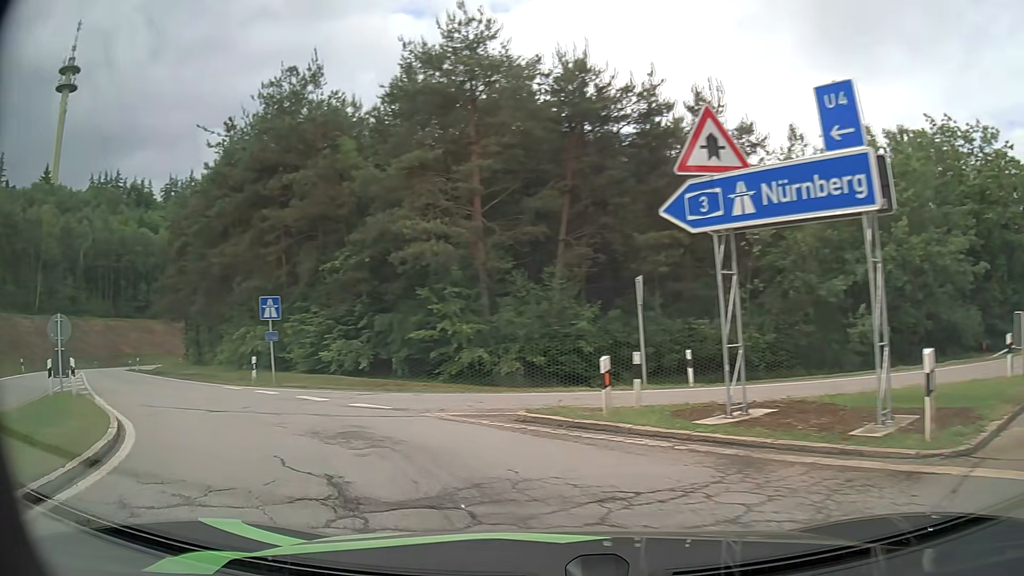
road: motorway_link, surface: asphalt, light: Day
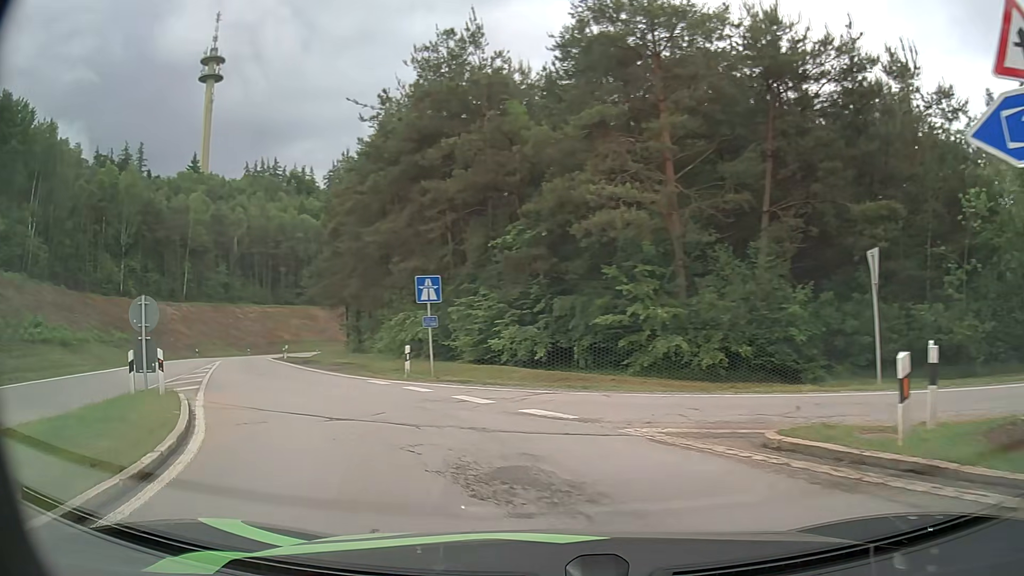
(-0.5, +3.7) m; -15°
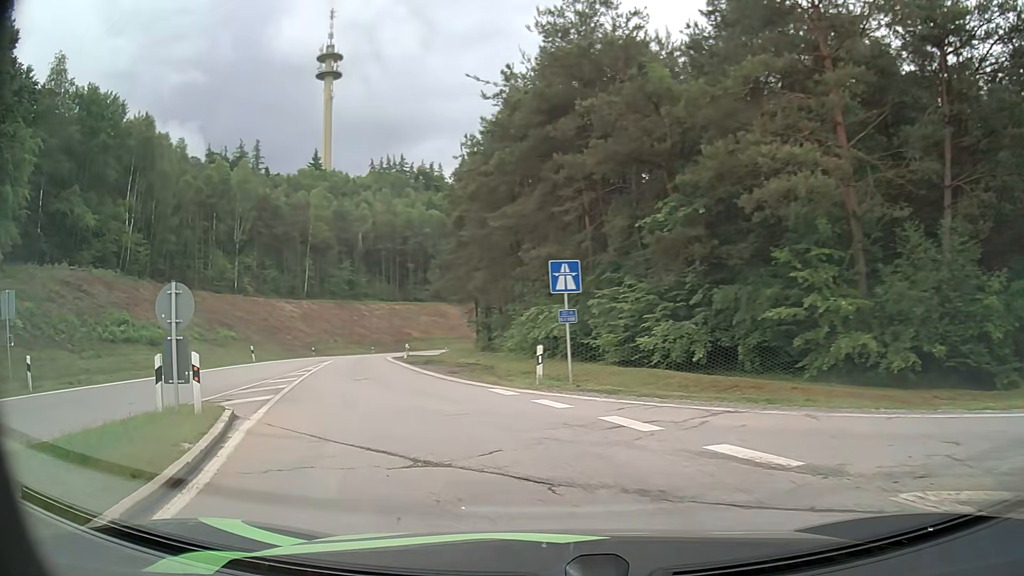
(-0.3, +4.0) m; -10°
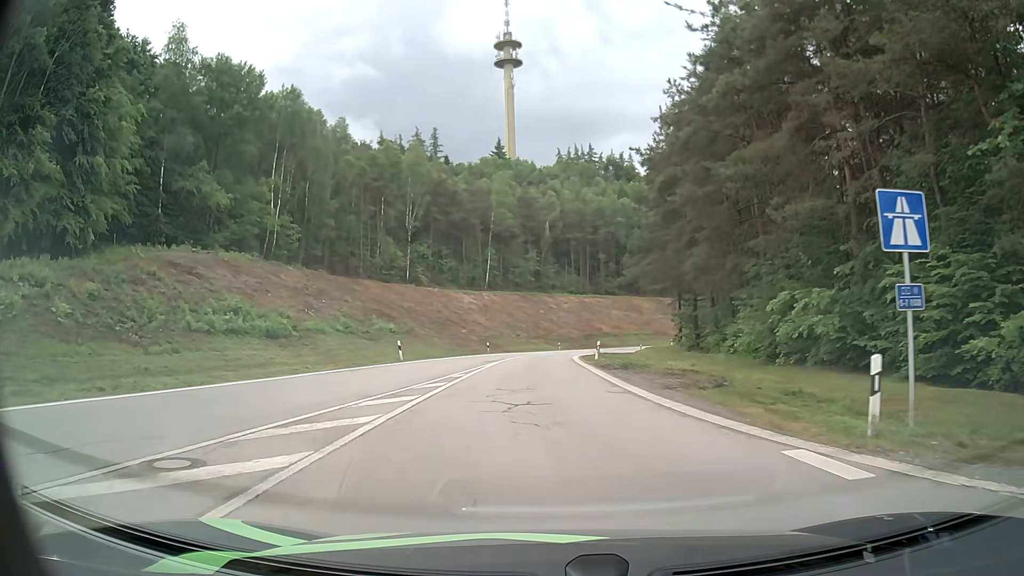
(-1.6, +8.9) m; -17°
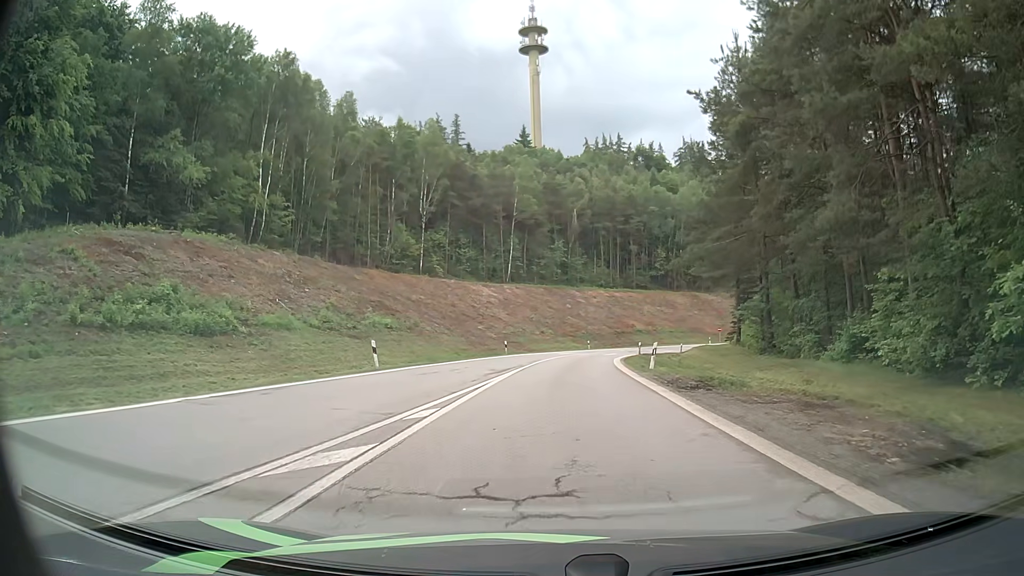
(-0.4, +10.1) m; -2°
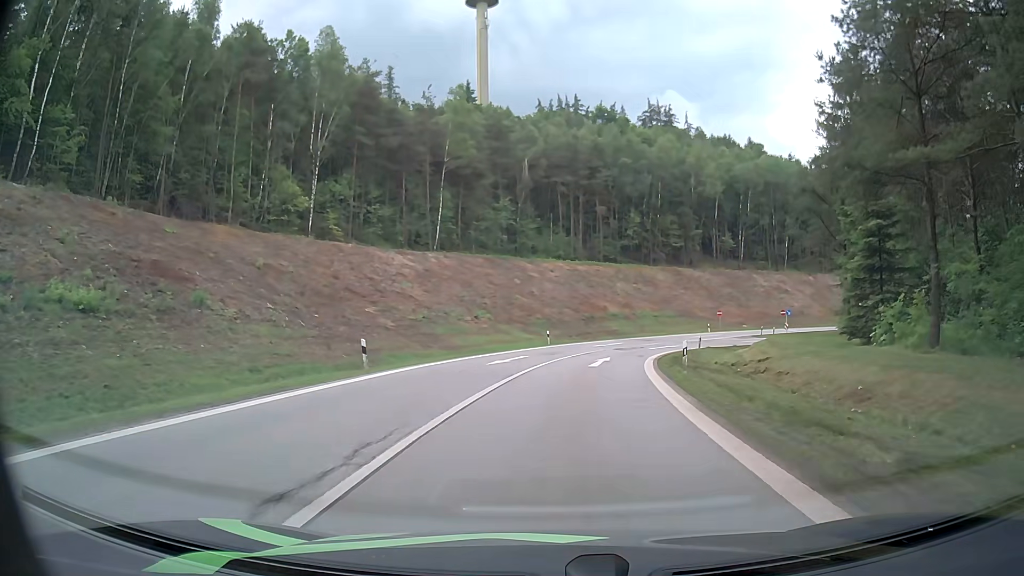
(+0.7, +28.9) m; +3°
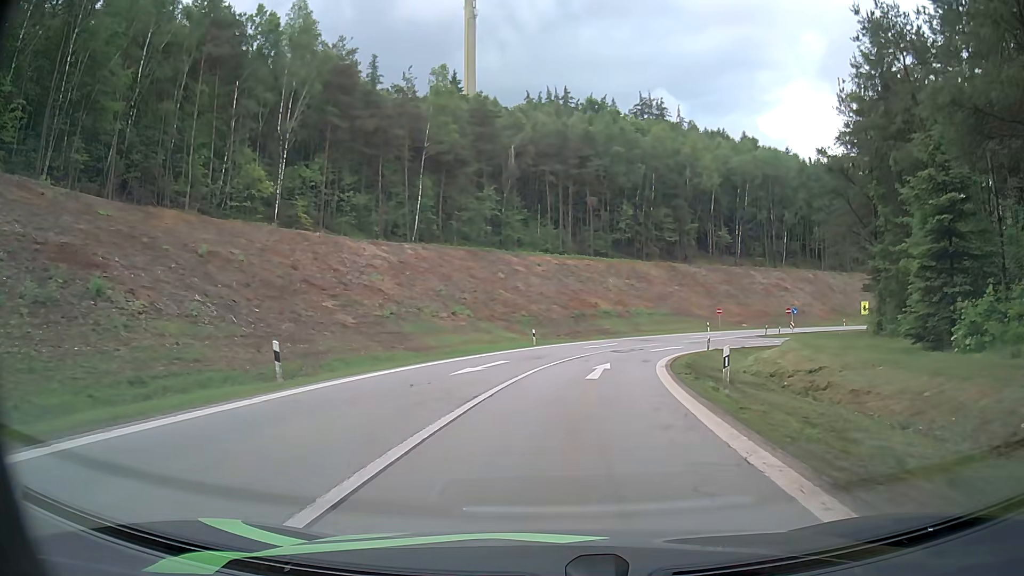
(+0.1, +6.1) m; +2°
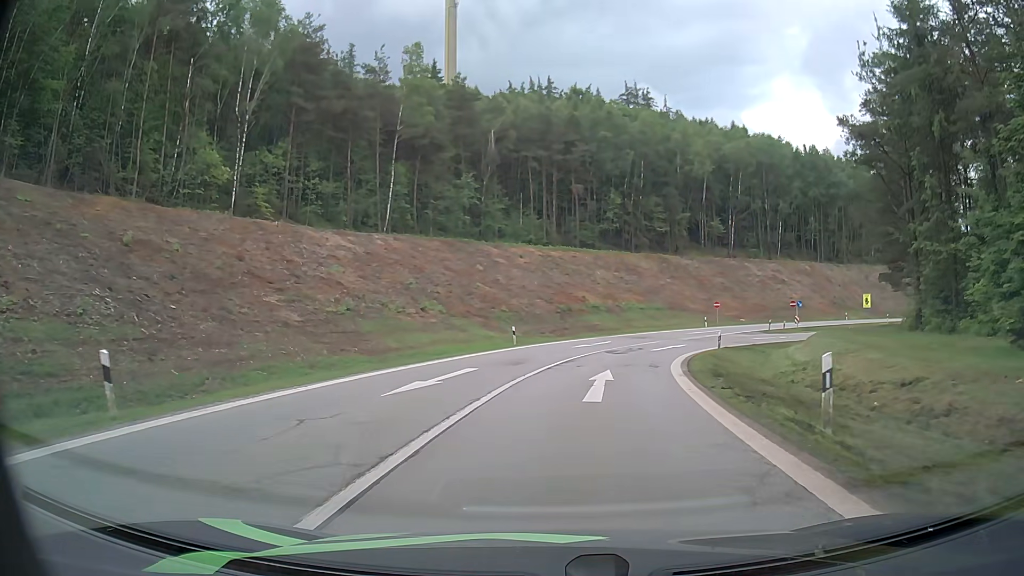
(+0.1, +6.0) m; +1°
(0, +10) (+1, +20) (+4, +30) (+7, +39) (+13, +47) (+20, +55) (+28, +60) (+37, +64) (+47, +66) (+57, +66) m
